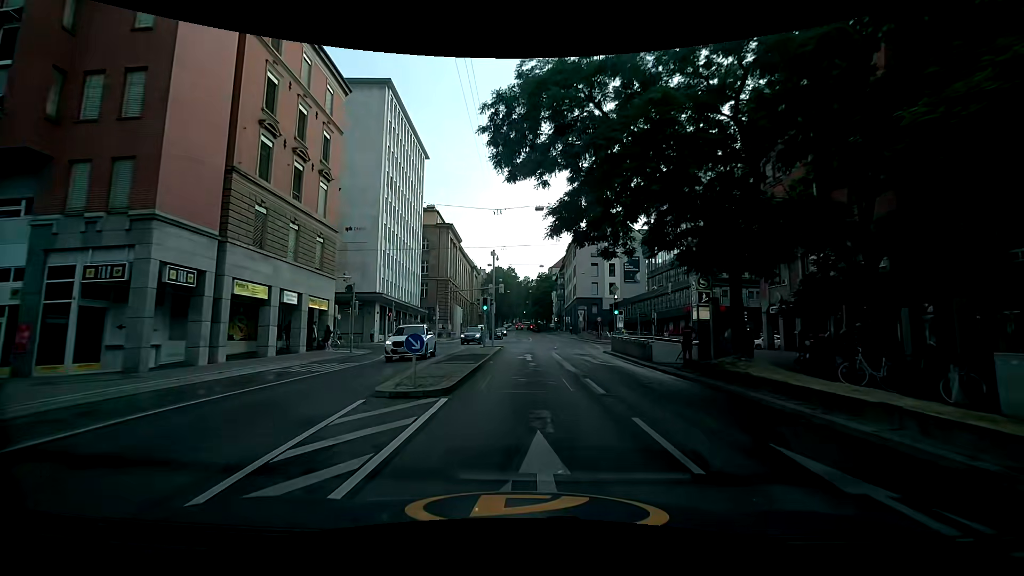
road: secondary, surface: asphalt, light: Day
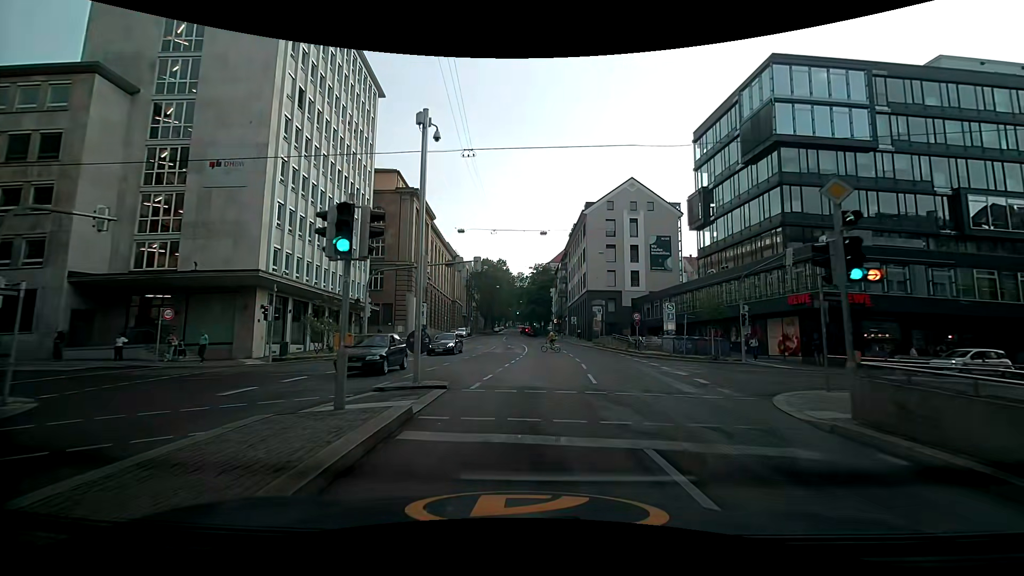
(-0.1, +23.9) m; +1°
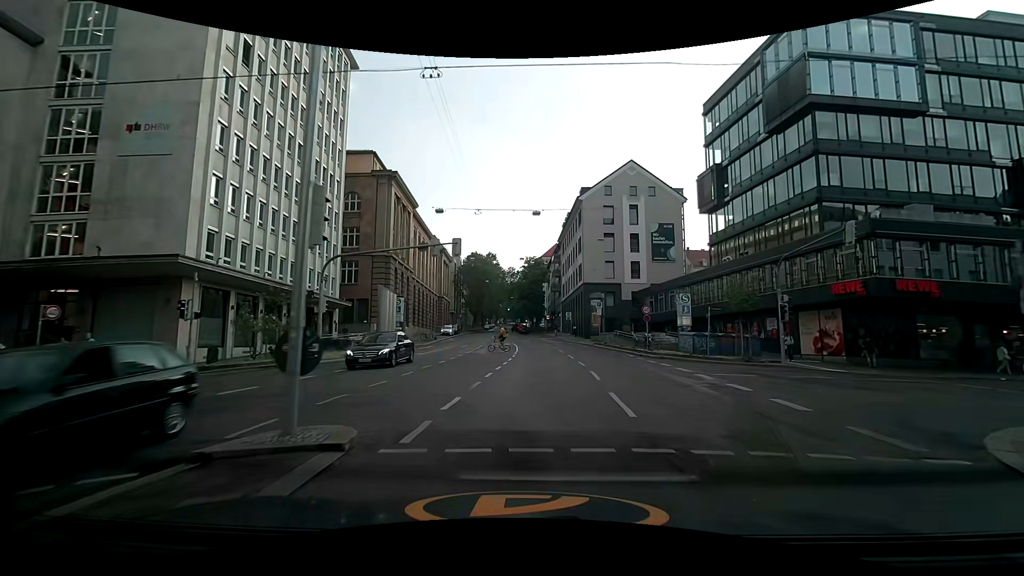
(+0.1, +6.0) m; +1°
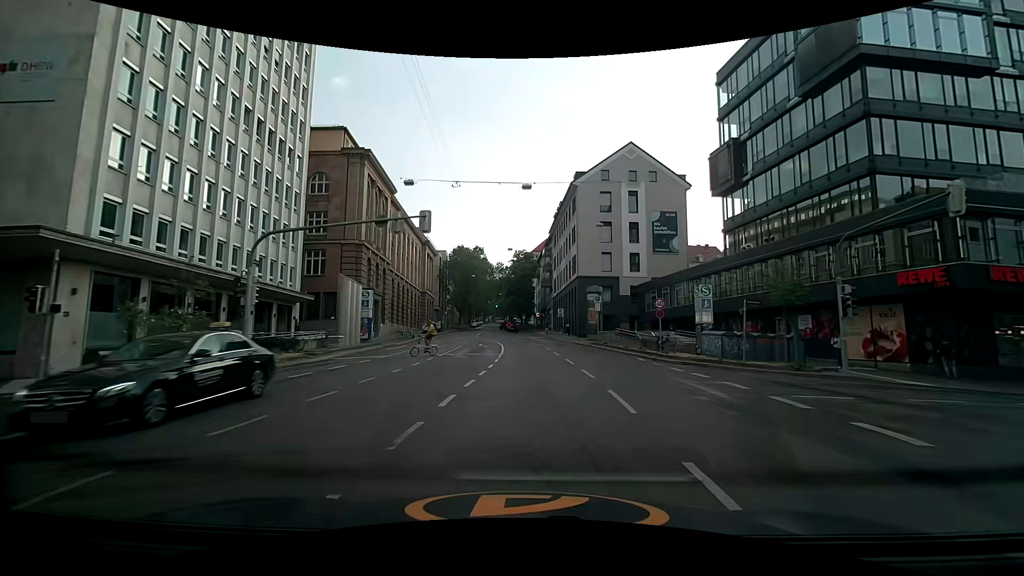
(+0.1, +6.0) m; +2°
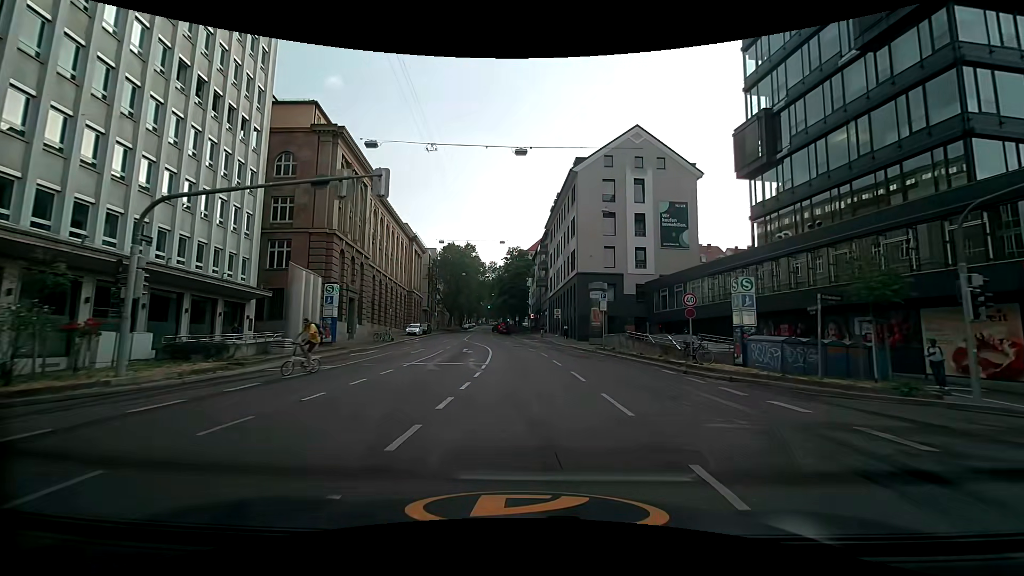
(0.0, +6.1) m; +1°
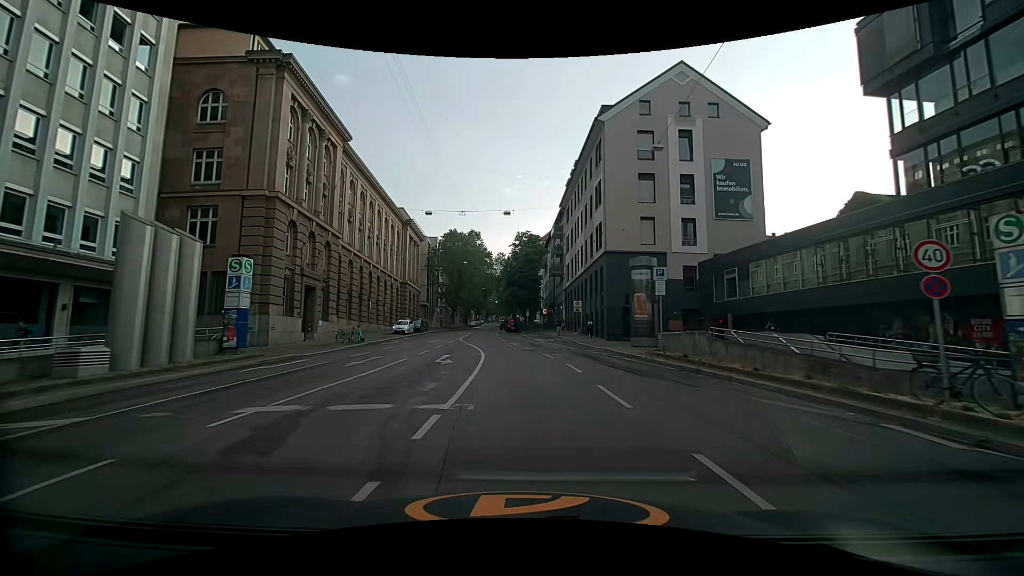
(-0.2, +12.1) m; -1°
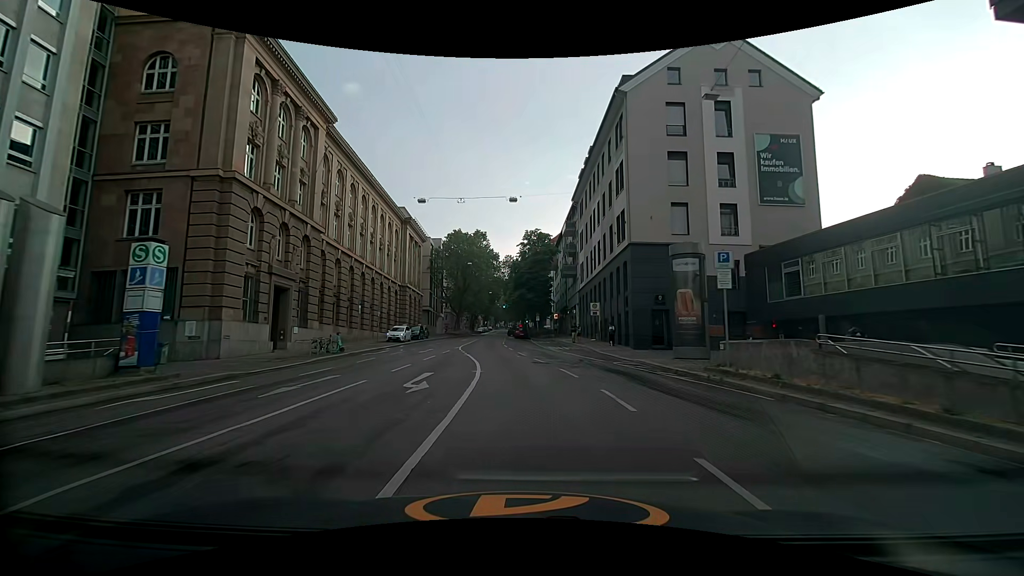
(-0.1, +6.1) m; -1°
